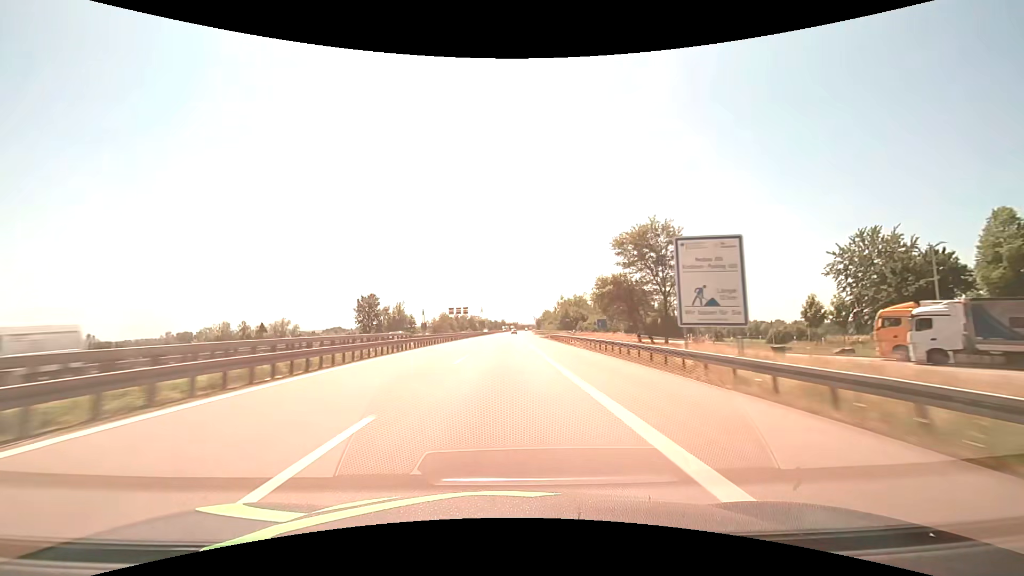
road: motorway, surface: asphalt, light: Day
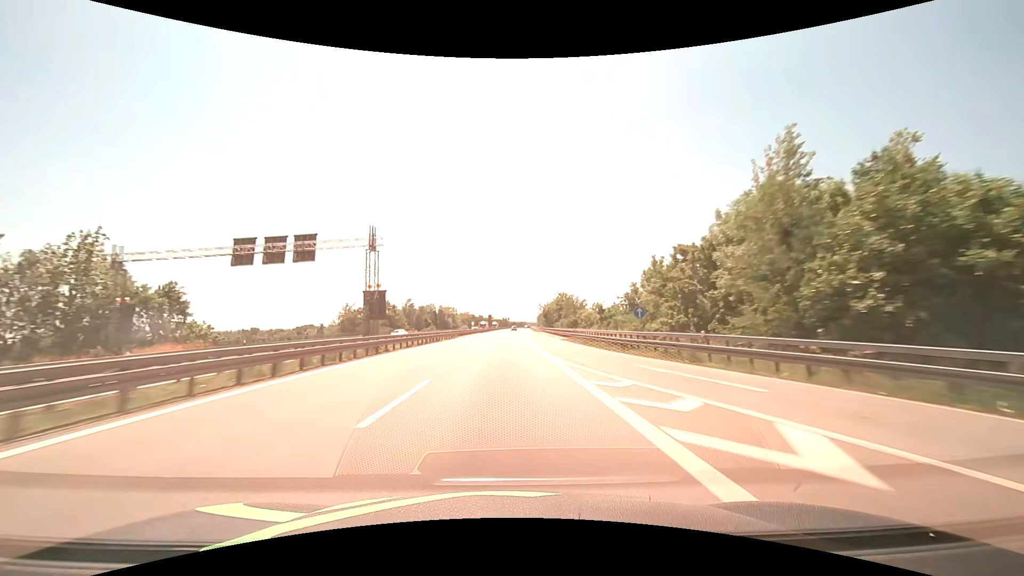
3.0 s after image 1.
(+1.3, +103.0) m; +1°
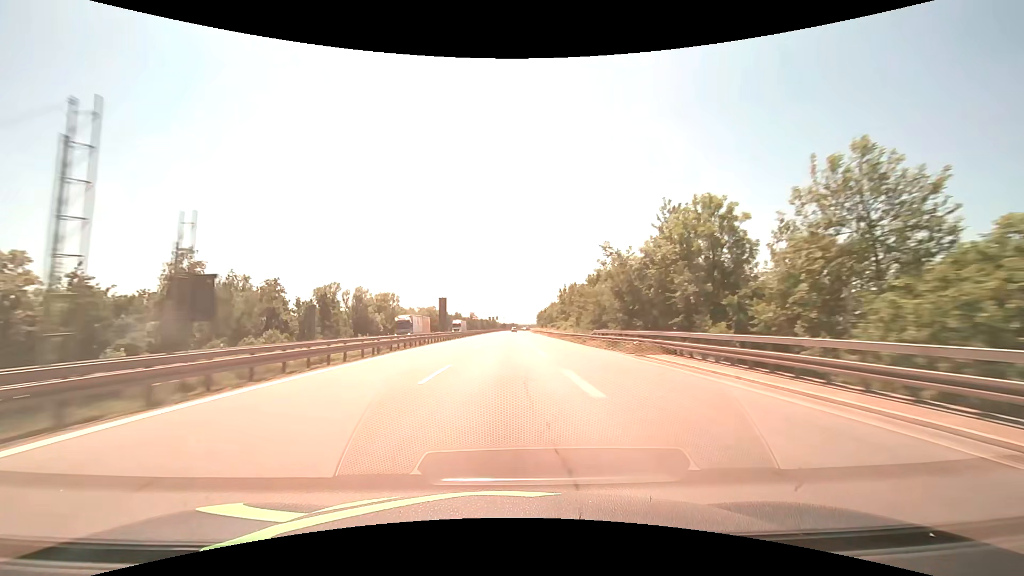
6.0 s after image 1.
(+1.0, +103.1) m; +1°
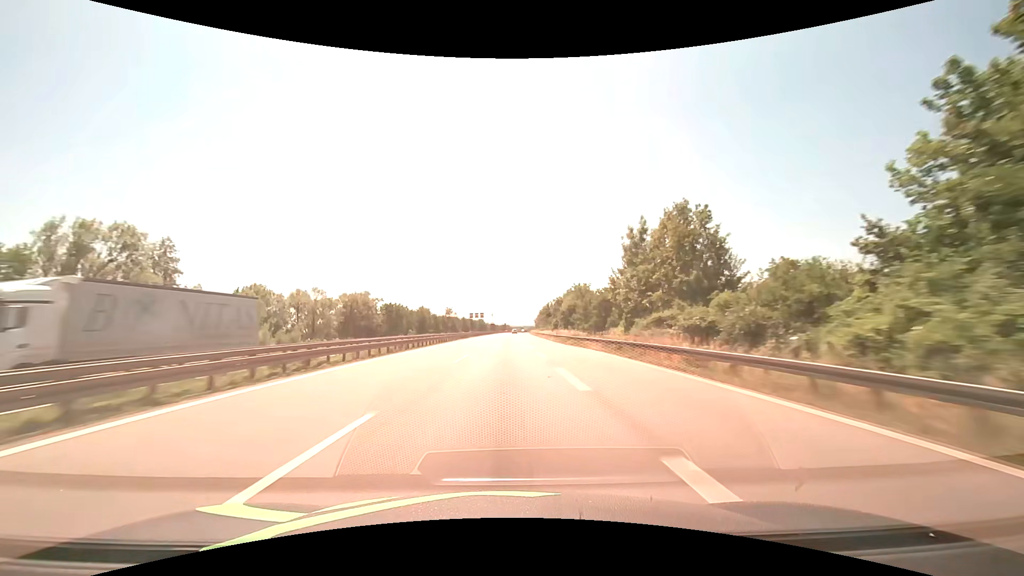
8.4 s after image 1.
(+0.6, +82.4) m; +1°
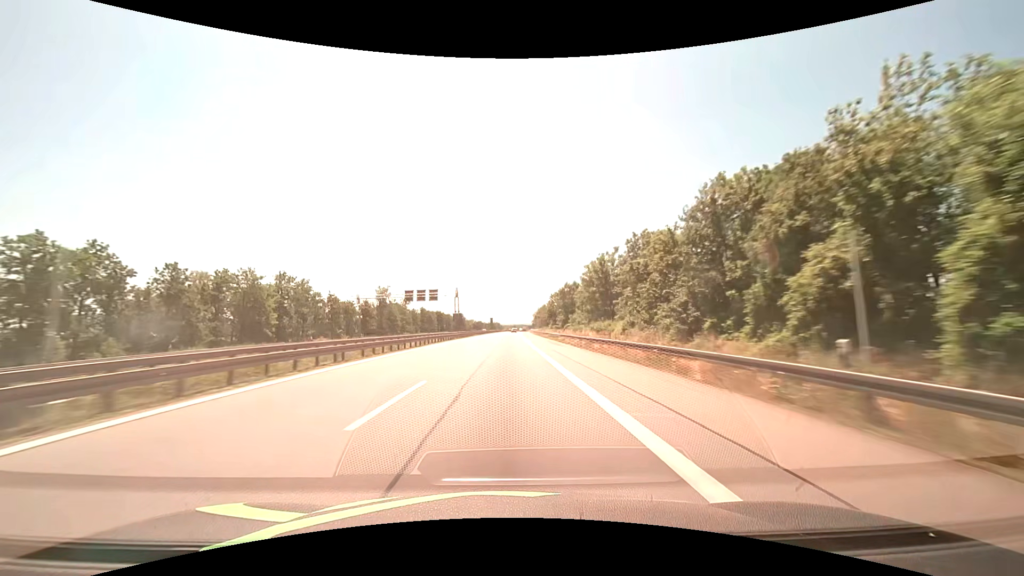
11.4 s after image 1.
(+1.0, +103.0) m; +1°
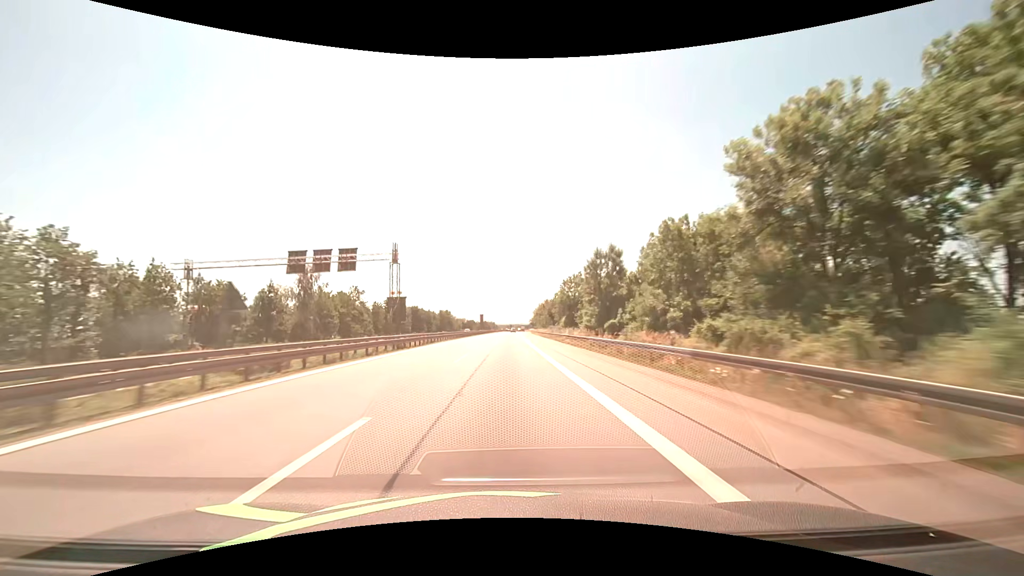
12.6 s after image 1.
(+0.2, +41.2) m; +1°
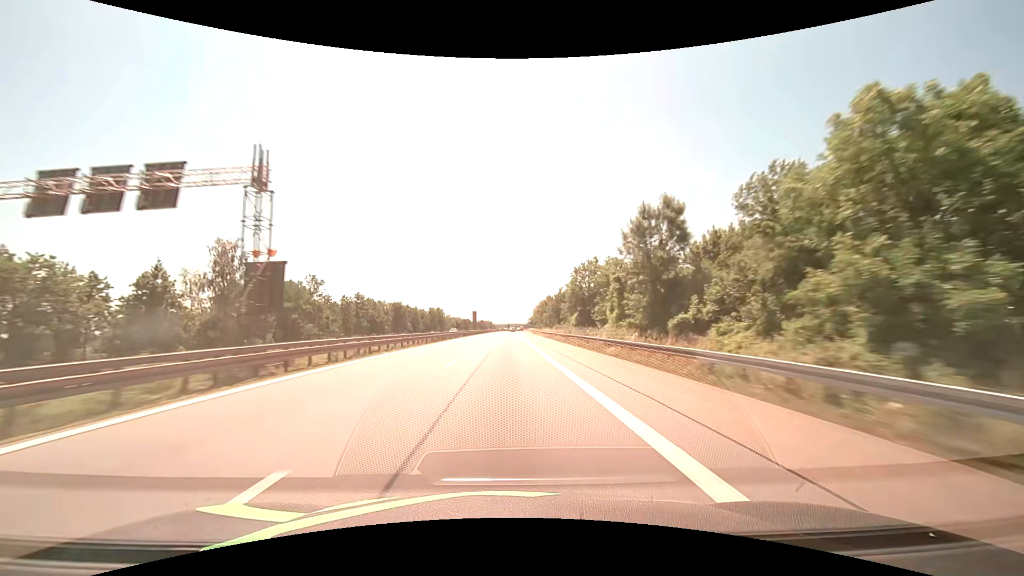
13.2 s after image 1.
(0.0, +20.6) m; 0°
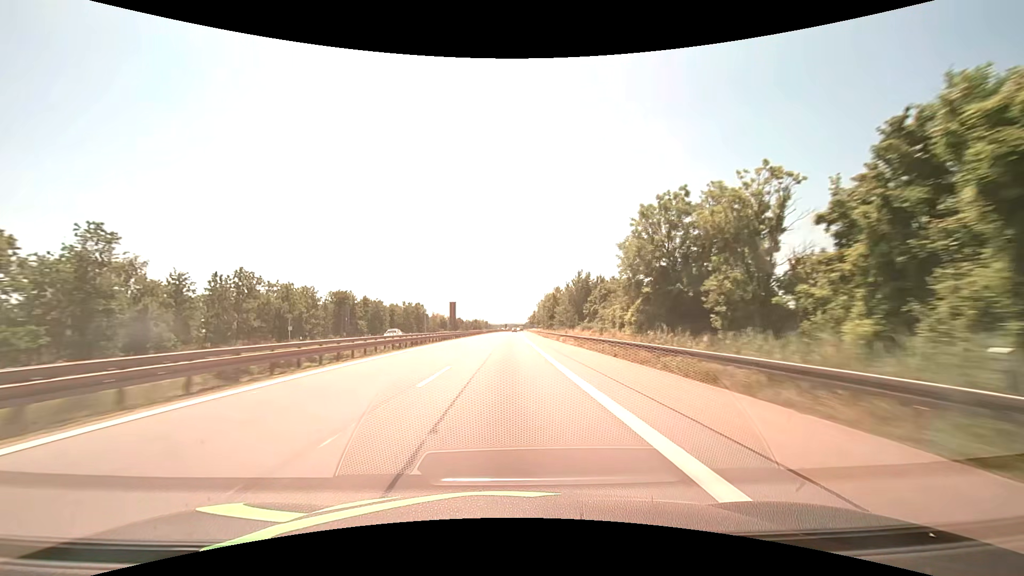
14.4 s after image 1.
(+0.1, +41.2) m; 0°
(0, +10) (0, +20) (0, +30) (0, +40) (0, +50) (0, +60) (+1, +70) (+1, +80) (+1, +90) (+1, +100) m
